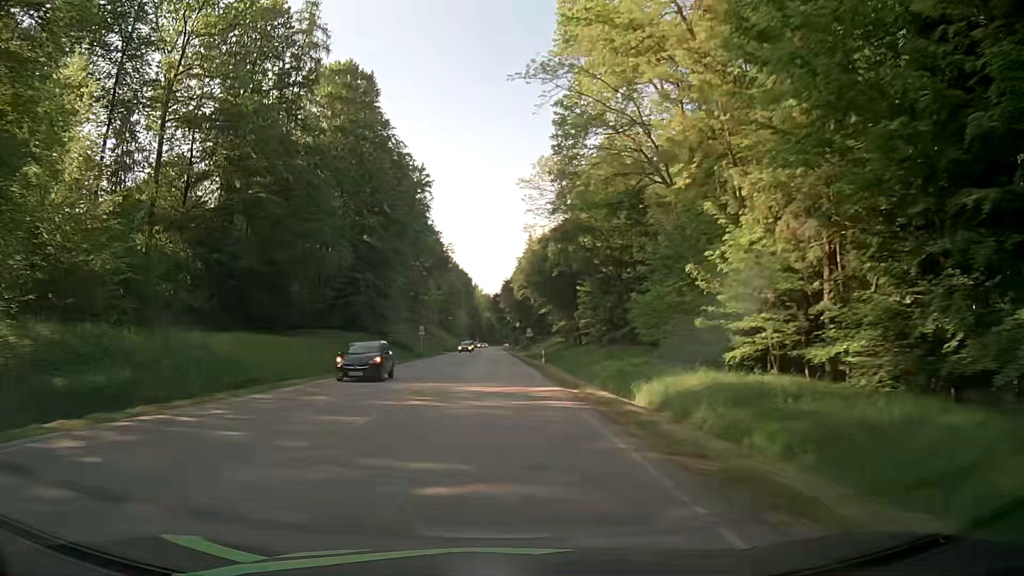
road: secondary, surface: asphalt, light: Day
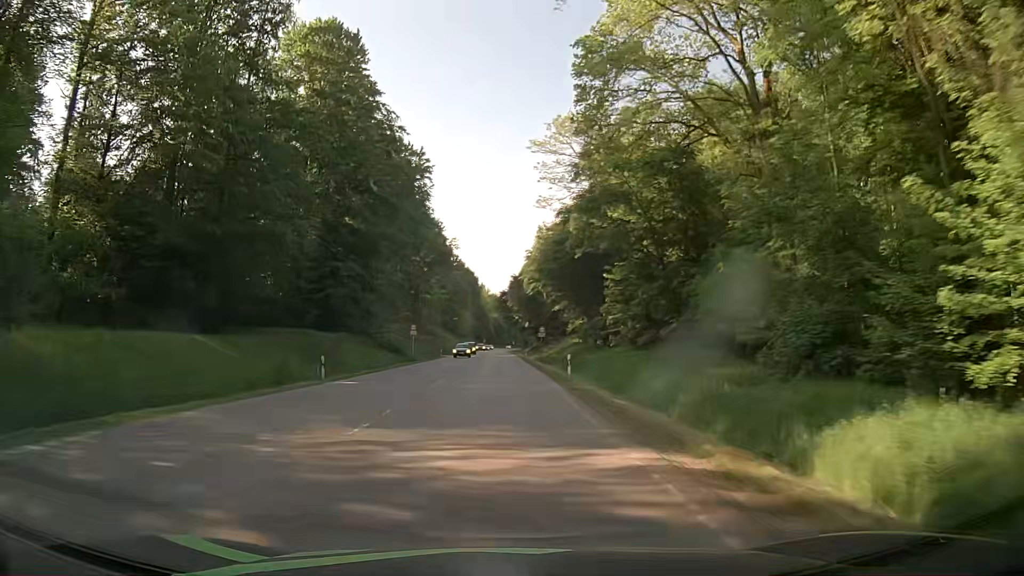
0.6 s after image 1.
(-0.1, +12.1) m; -1°
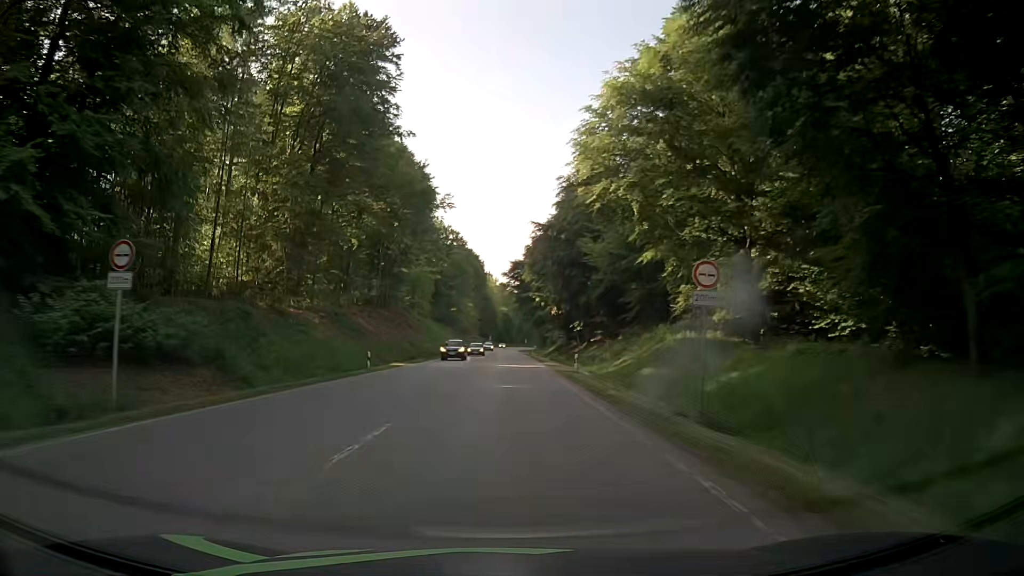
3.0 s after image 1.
(-0.6, +48.6) m; -2°
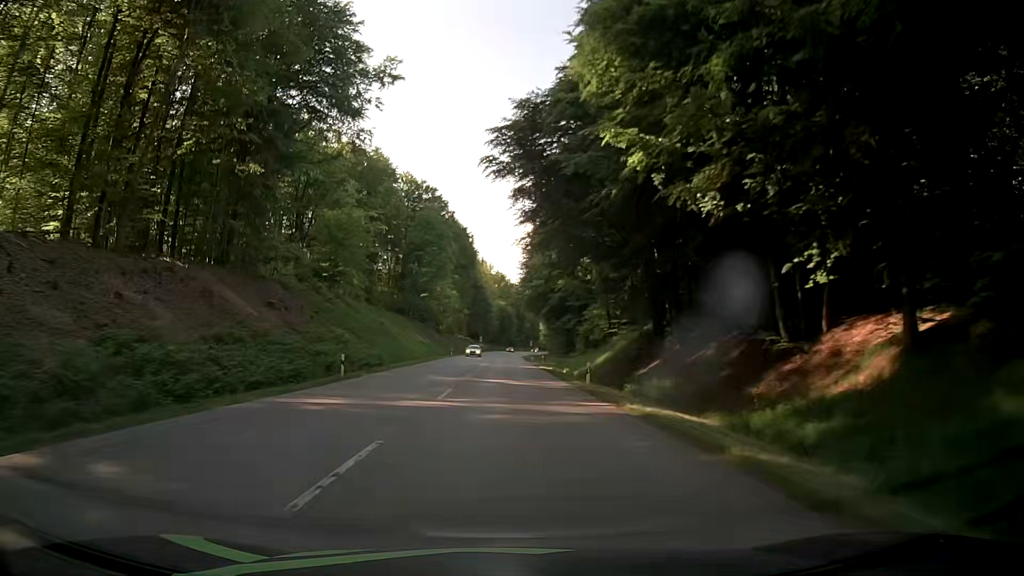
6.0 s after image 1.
(+0.9, +61.9) m; +1°
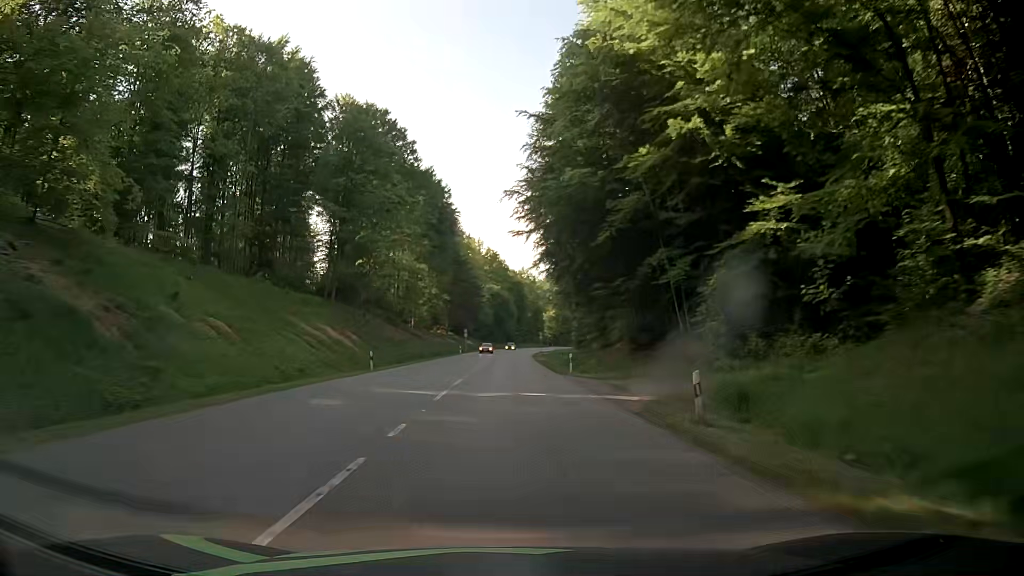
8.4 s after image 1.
(+0.3, +50.5) m; 0°
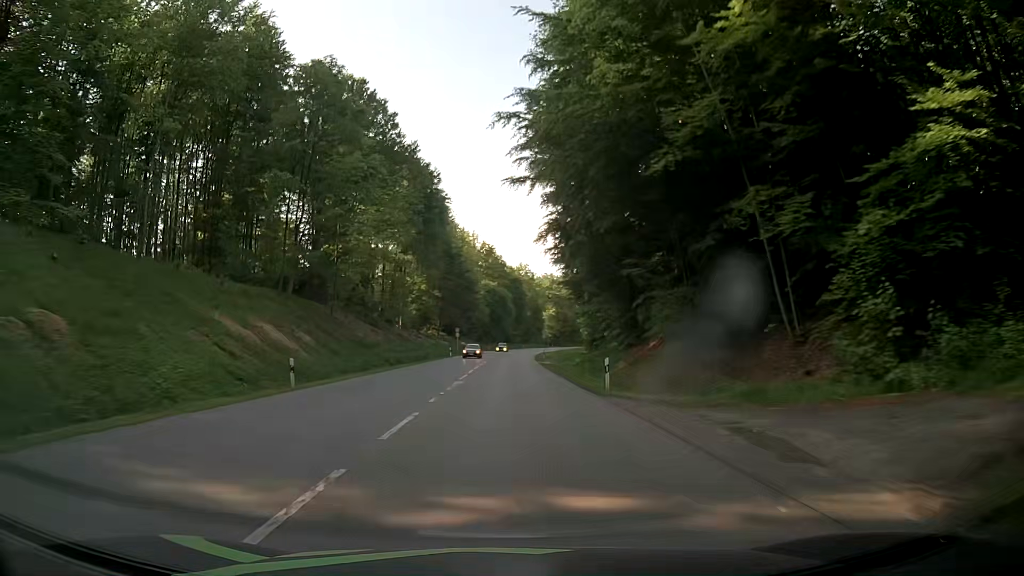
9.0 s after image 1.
(+0.1, +12.7) m; +1°
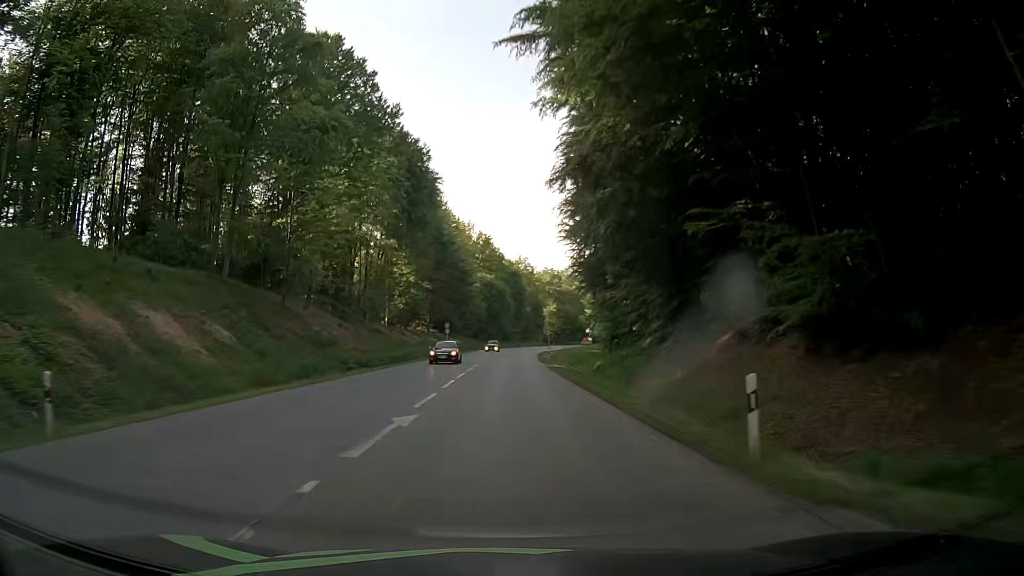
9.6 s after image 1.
(0.0, +12.8) m; -1°
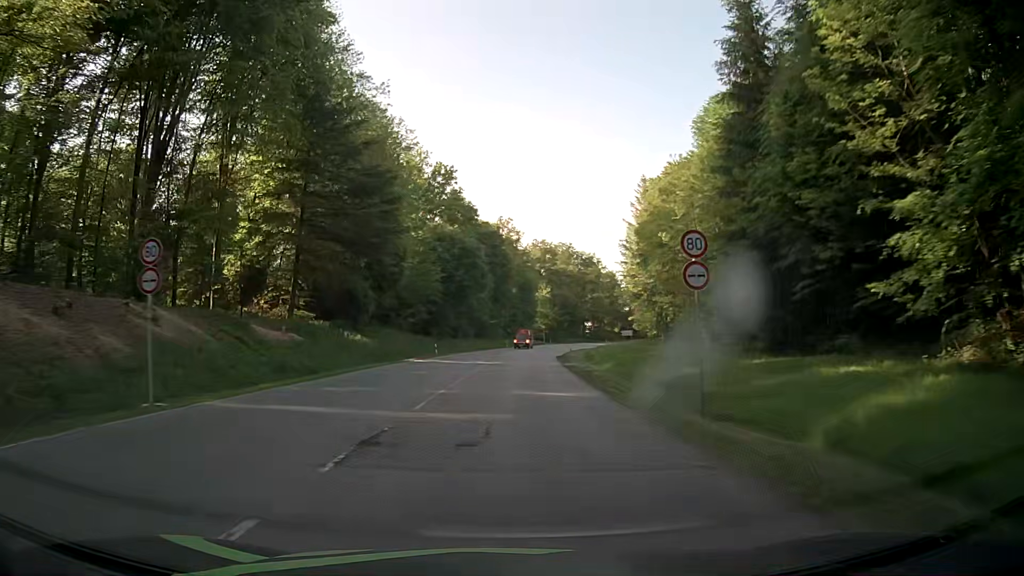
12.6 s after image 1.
(+1.8, +62.3) m; +3°
(0, +10) (0, +20) (+1, +30) (+2, +40) (+2, +50) (+3, +60) (+4, +70) (+5, +80) (+7, +90) (+8, +100) m
